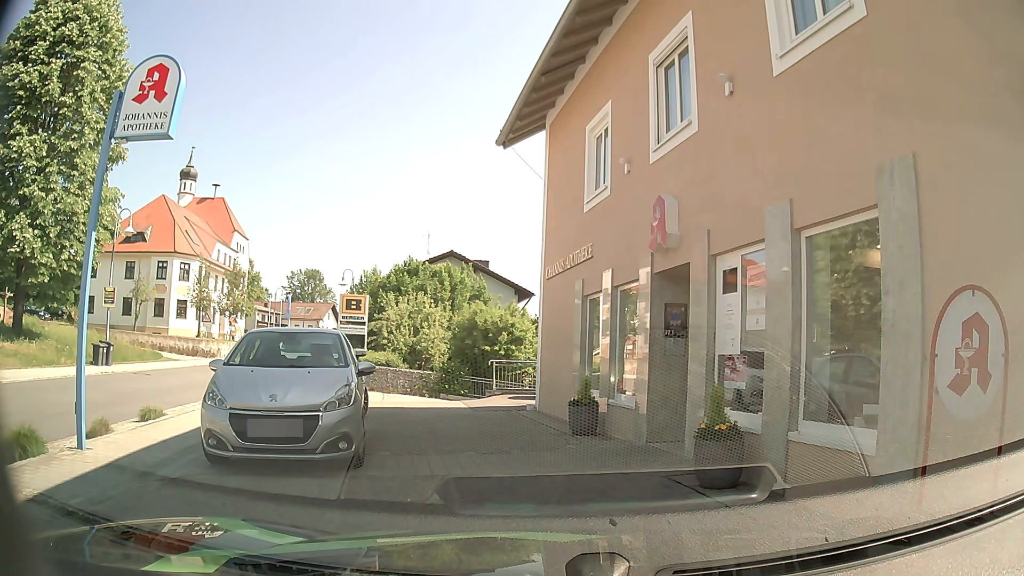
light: Day
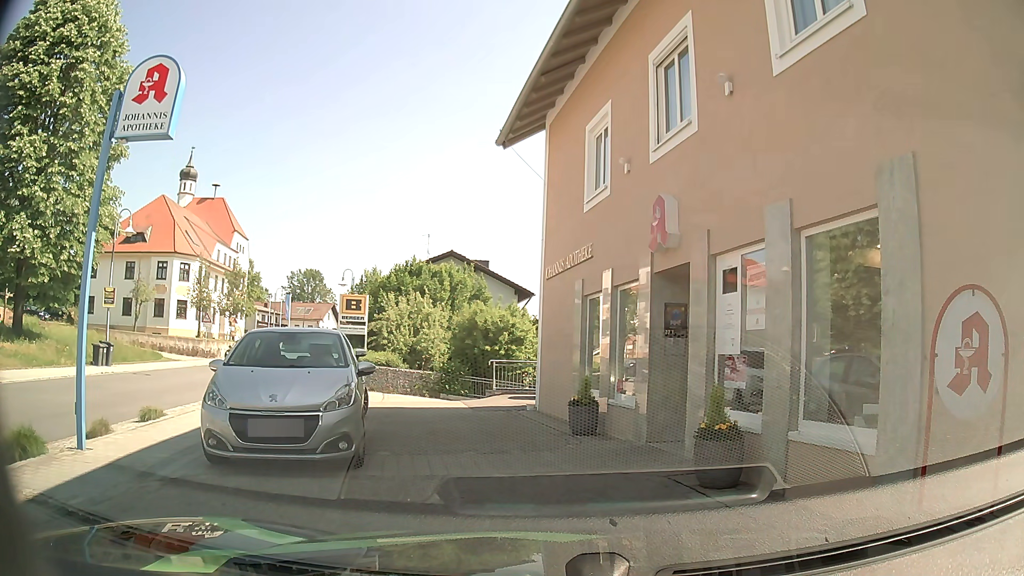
(0.0, 0.0) m; 0°
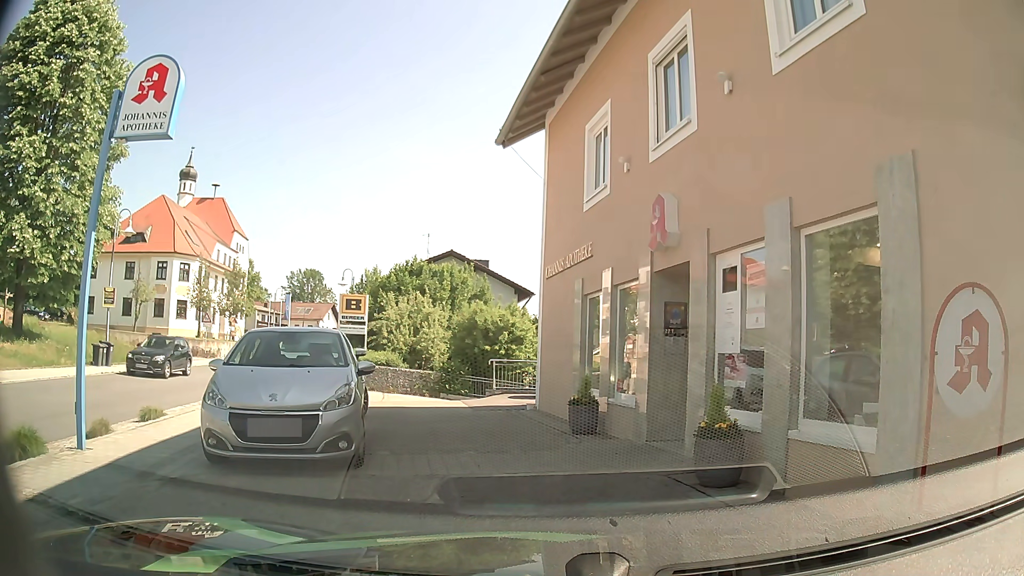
(0.0, 0.0) m; 0°
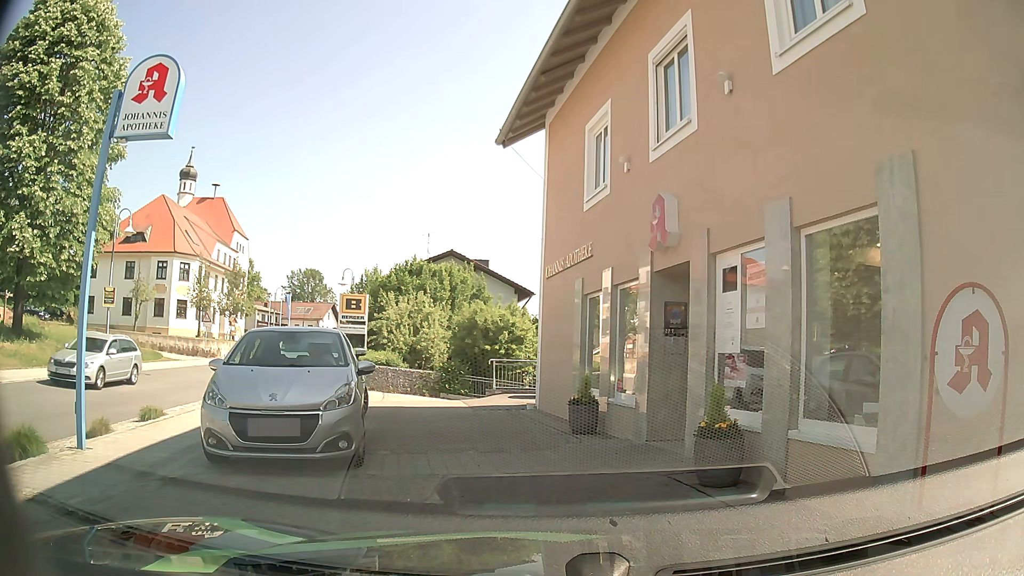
(0.0, 0.0) m; 0°
